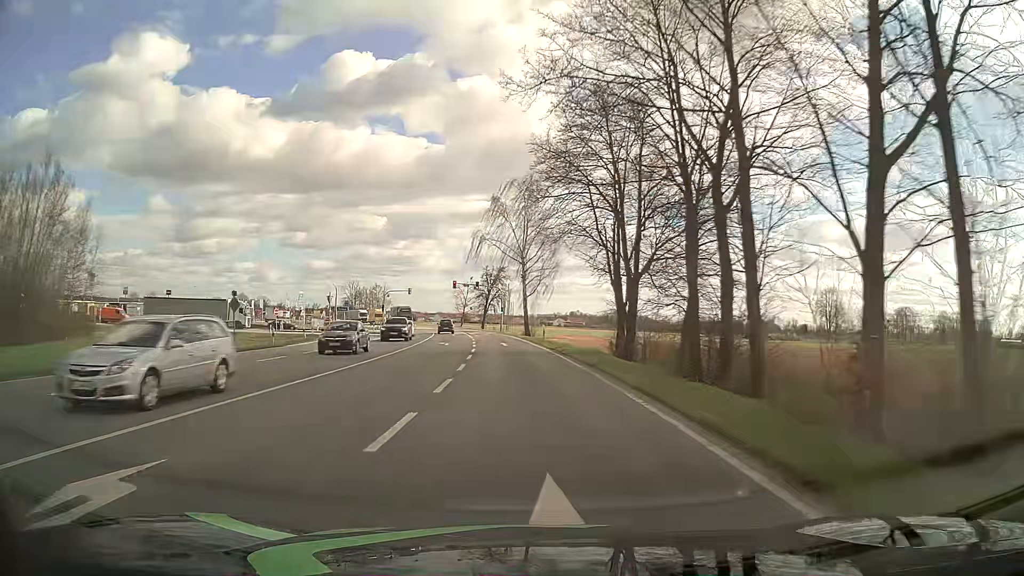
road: primary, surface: asphalt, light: Day
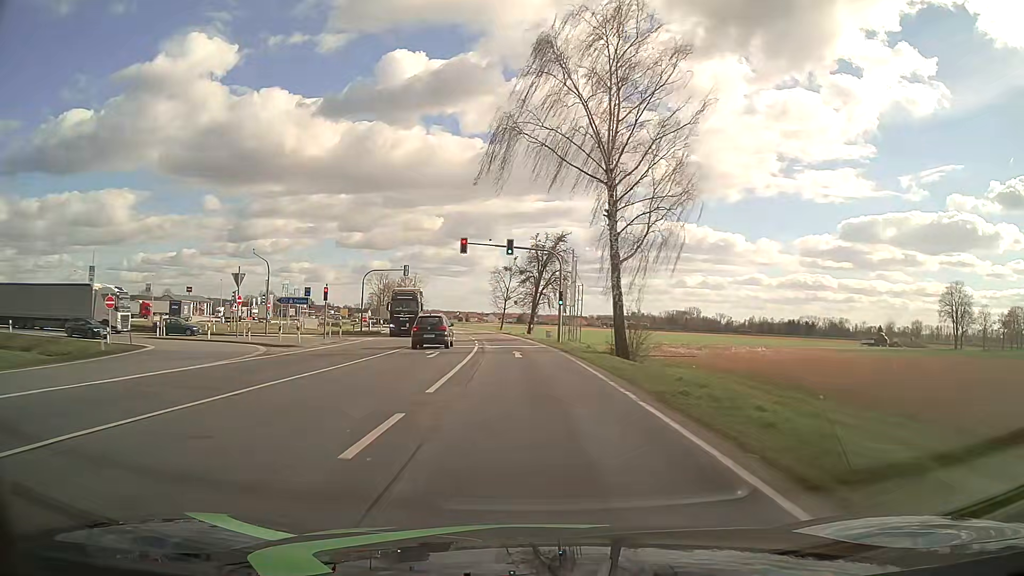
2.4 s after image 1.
(-1.8, +42.7) m; -5°
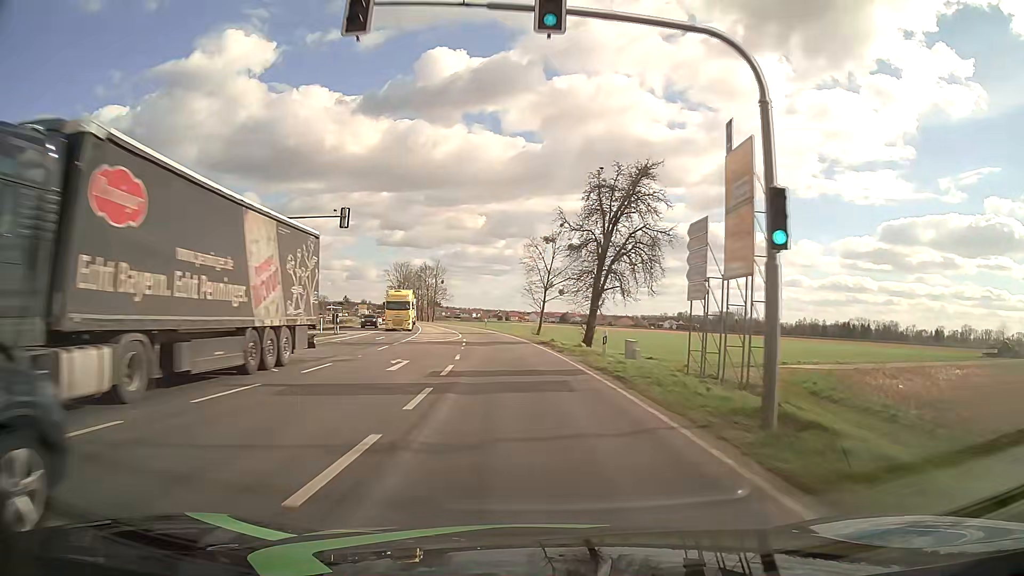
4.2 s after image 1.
(-0.8, +32.2) m; -3°
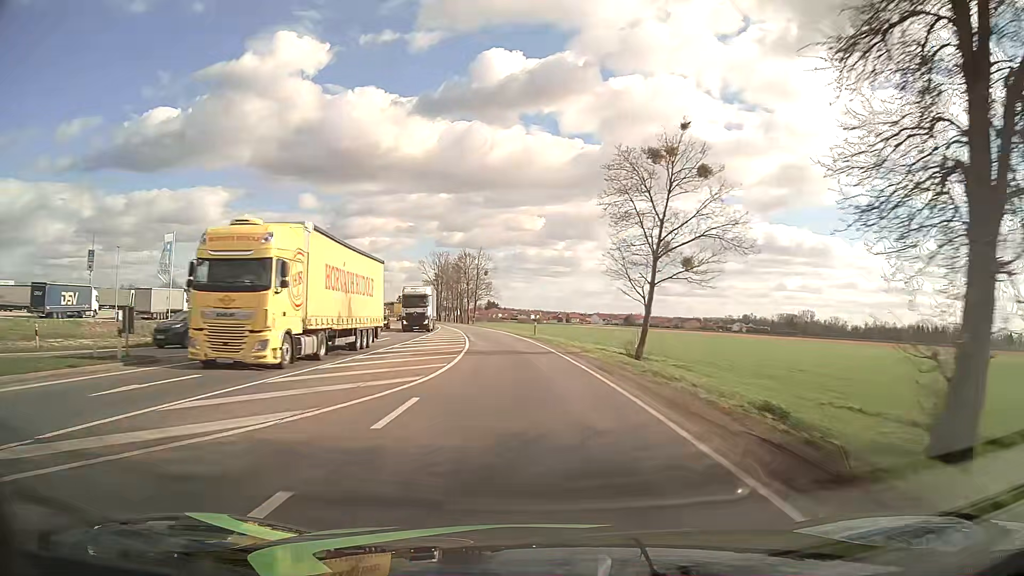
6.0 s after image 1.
(-1.2, +32.1) m; -5°
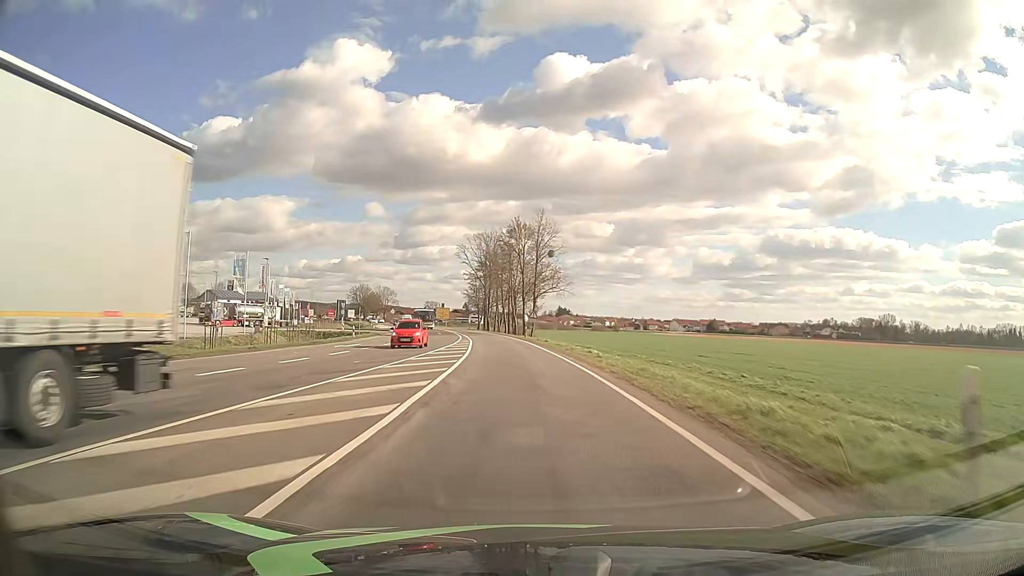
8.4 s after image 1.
(-2.2, +42.9) m; -6°
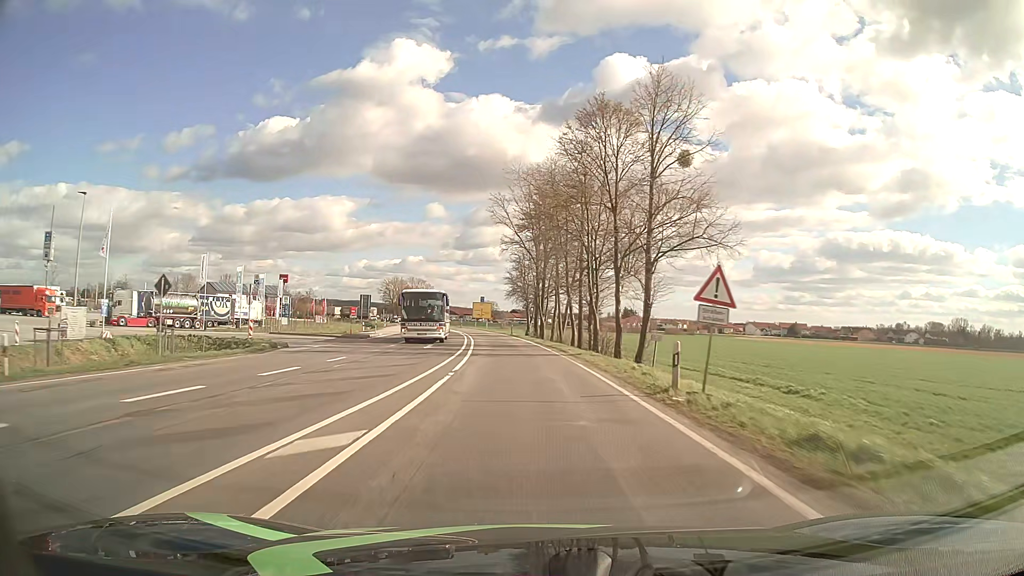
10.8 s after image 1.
(-2.0, +42.8) m; -5°
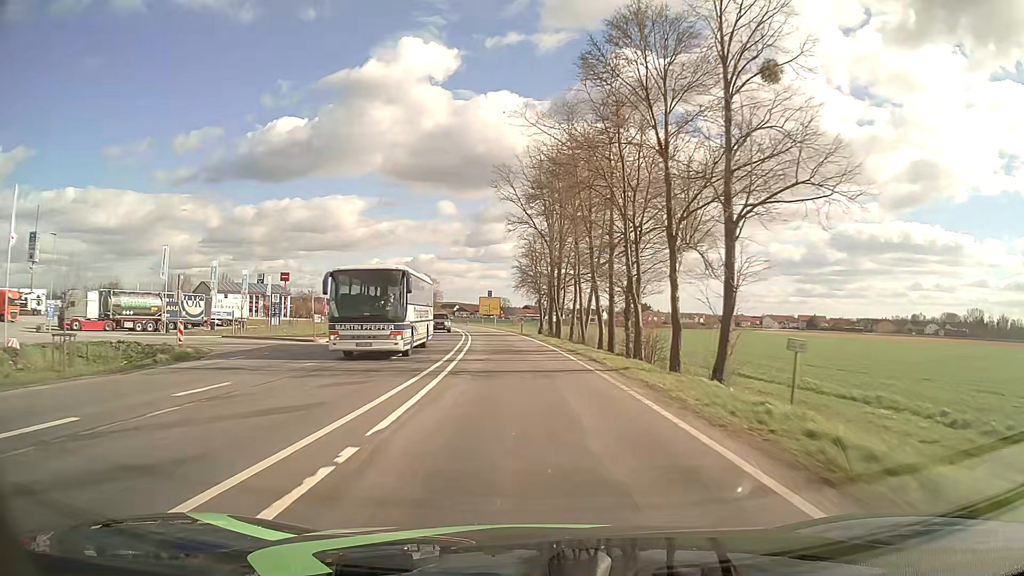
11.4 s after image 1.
(-0.1, +10.7) m; -1°
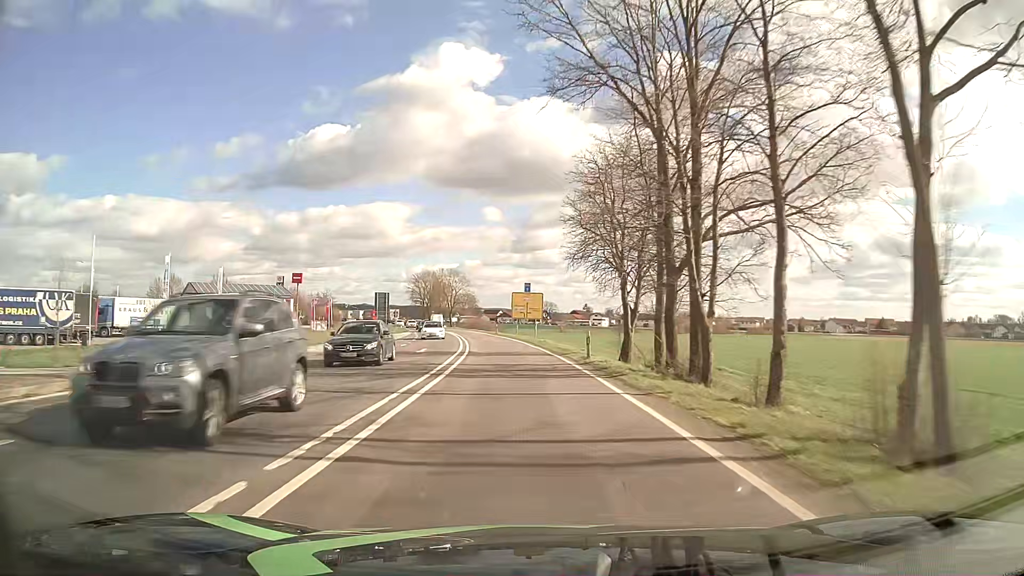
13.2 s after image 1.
(-1.1, +32.2) m; -4°
(0, +10) (-1, +20) (-1, +30) (-2, +40) (-3, +50) (-5, +60) (-6, +70) (-8, +80) (-10, +89) (-12, +99) m
